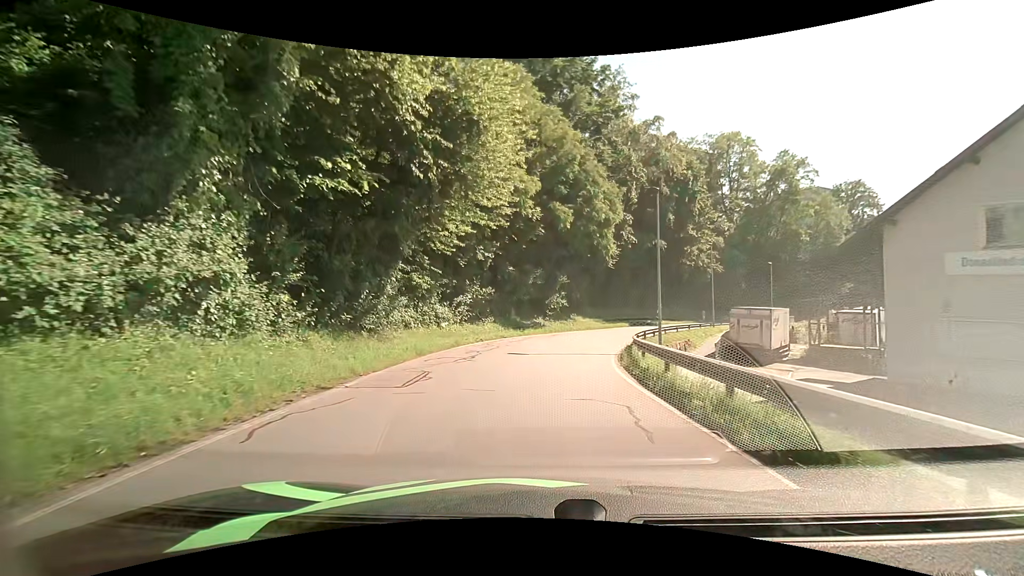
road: residential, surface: asphalt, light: Day
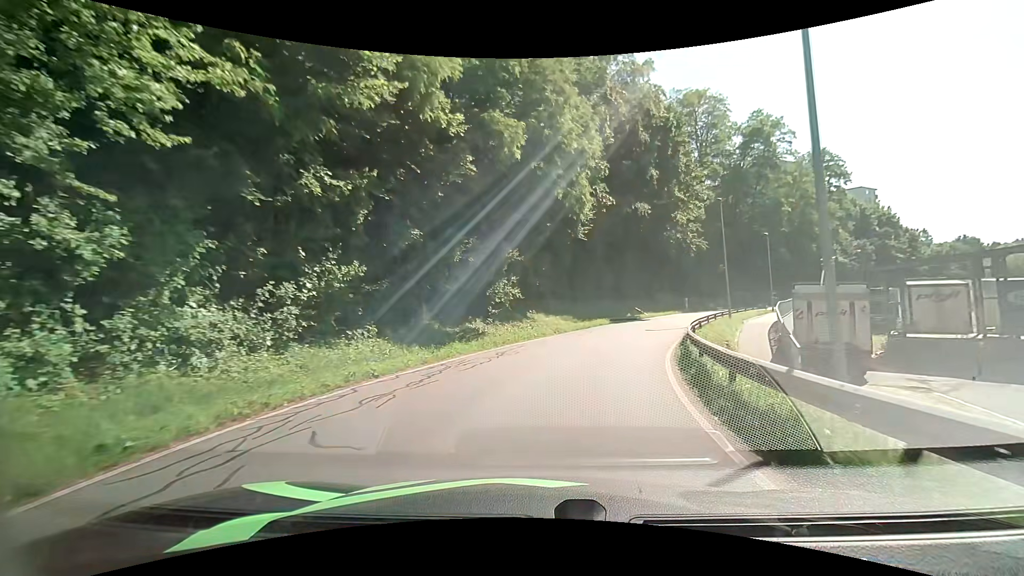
(+0.5, +15.5) m; +5°
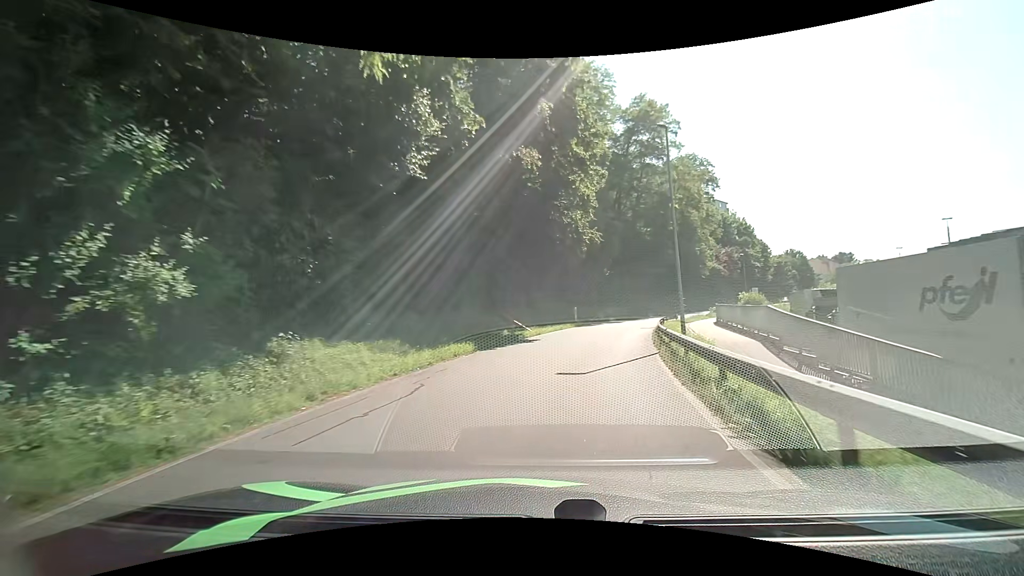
(+2.0, +16.5) m; +14°
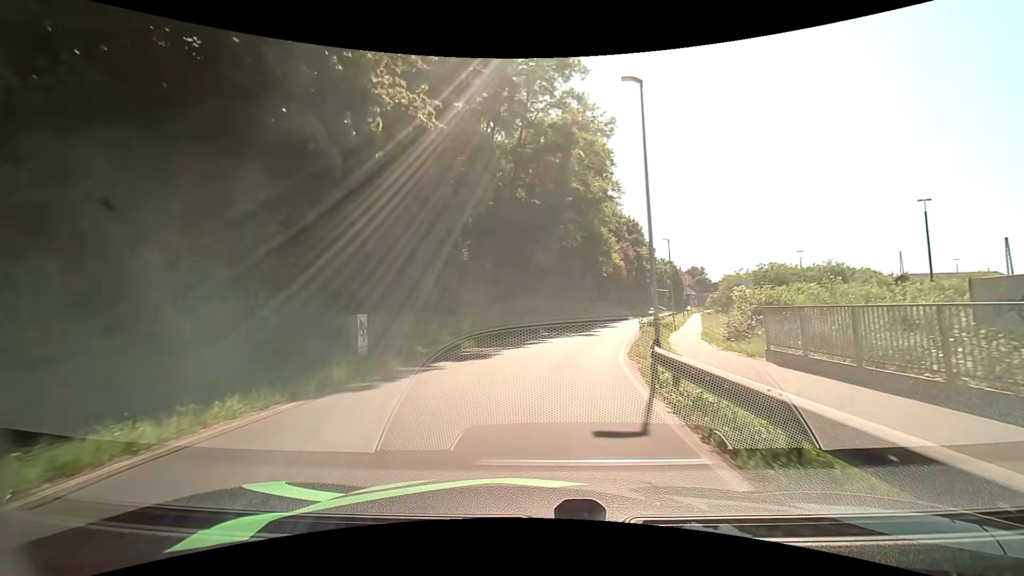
(+4.7, +28.2) m; +15°
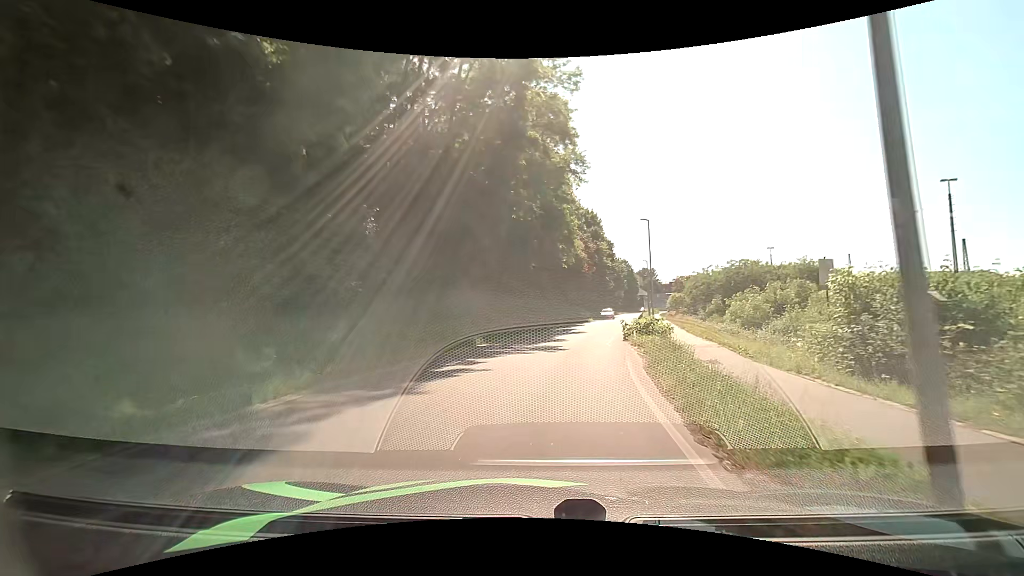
(+0.6, +11.3) m; +5°
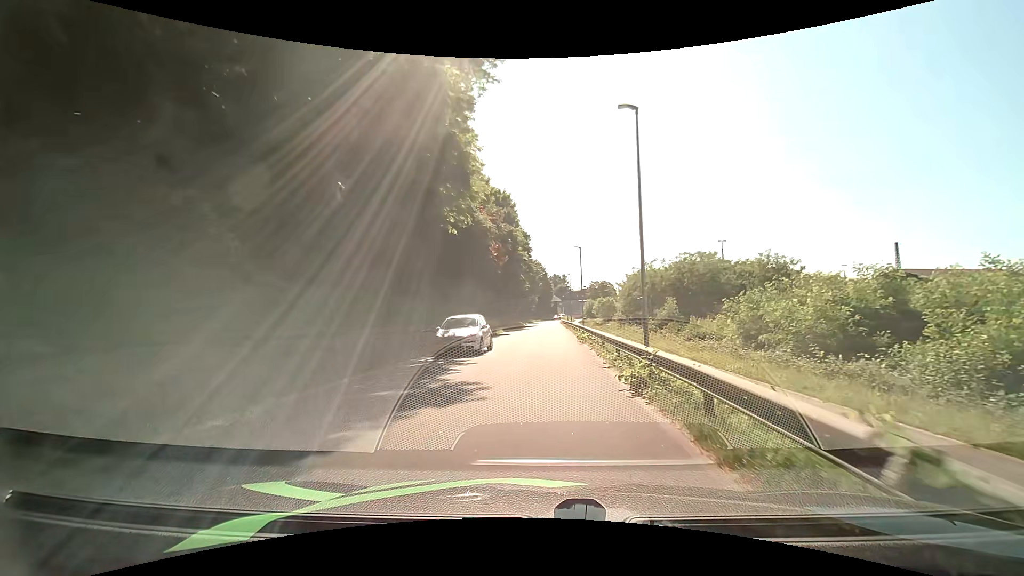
(+2.1, +21.8) m; +11°
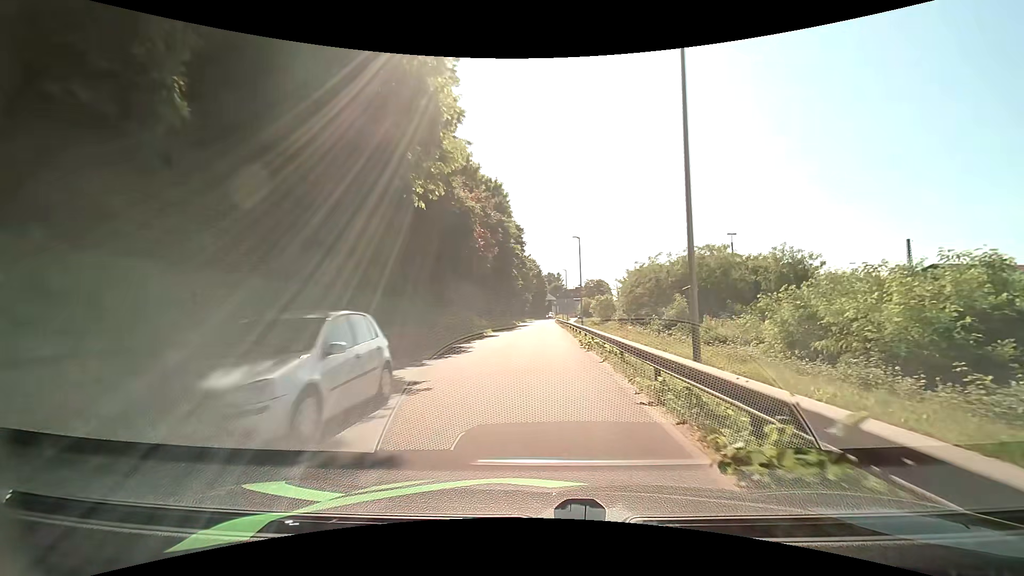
(0.0, +5.4) m; +1°
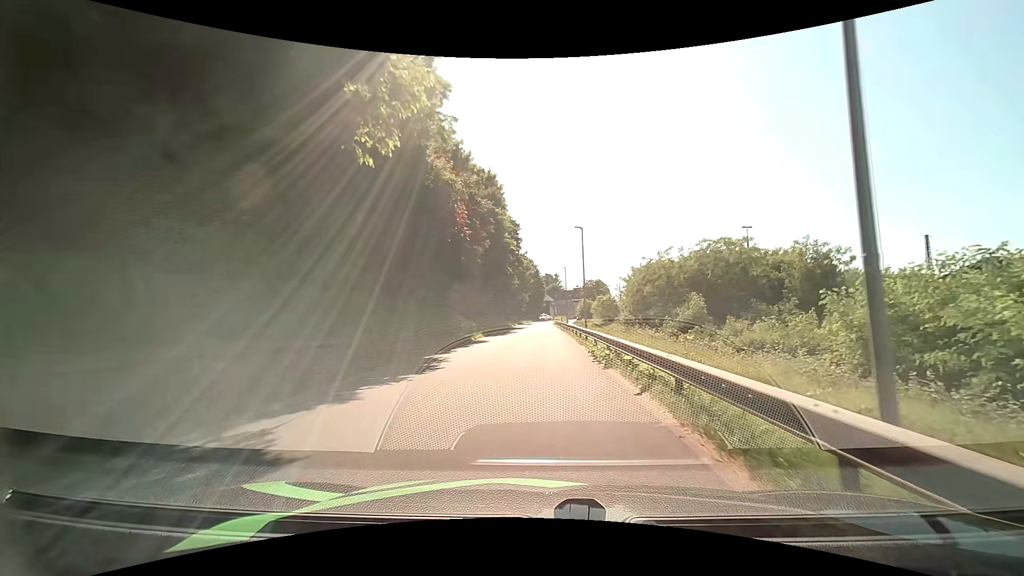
(0.0, +5.4) m; -1°
(0, +10) (0, +20) (0, +30) (+1, +40) (+1, +50) (+1, +60) (+1, +70) (+2, +80) (+2, +90) (+2, +100) m
